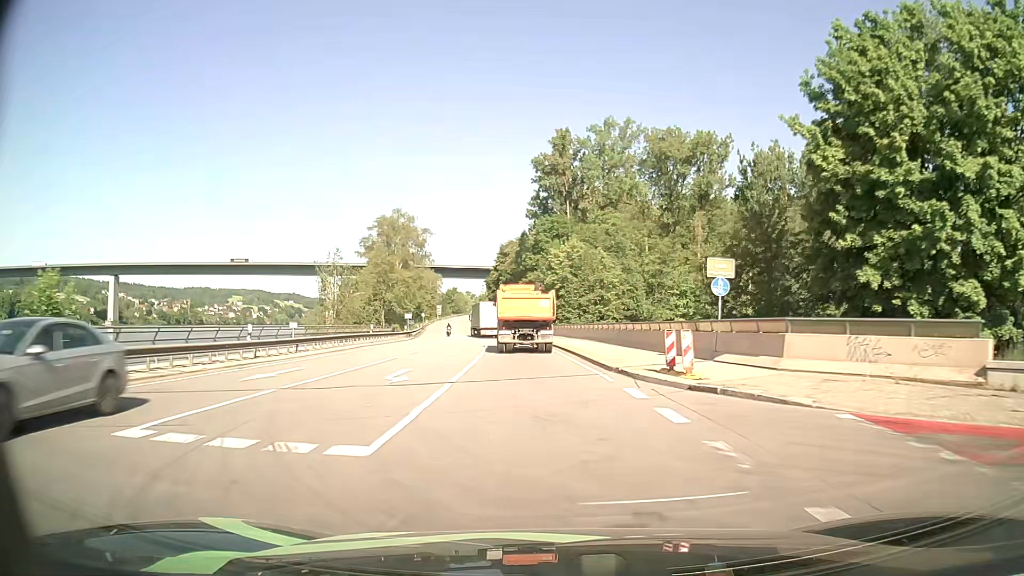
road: primary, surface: asphalt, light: Day
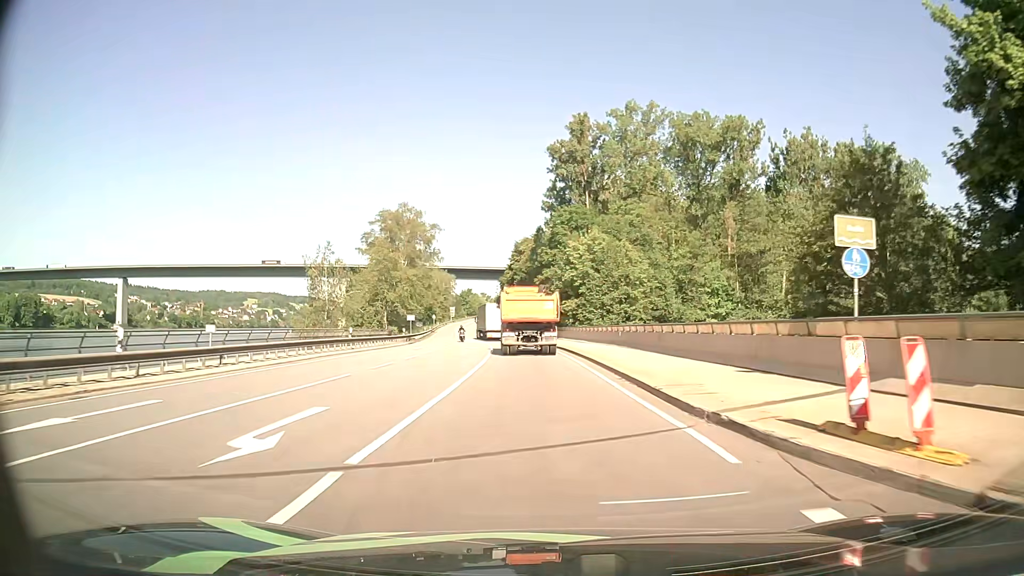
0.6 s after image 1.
(-0.1, +9.1) m; -1°
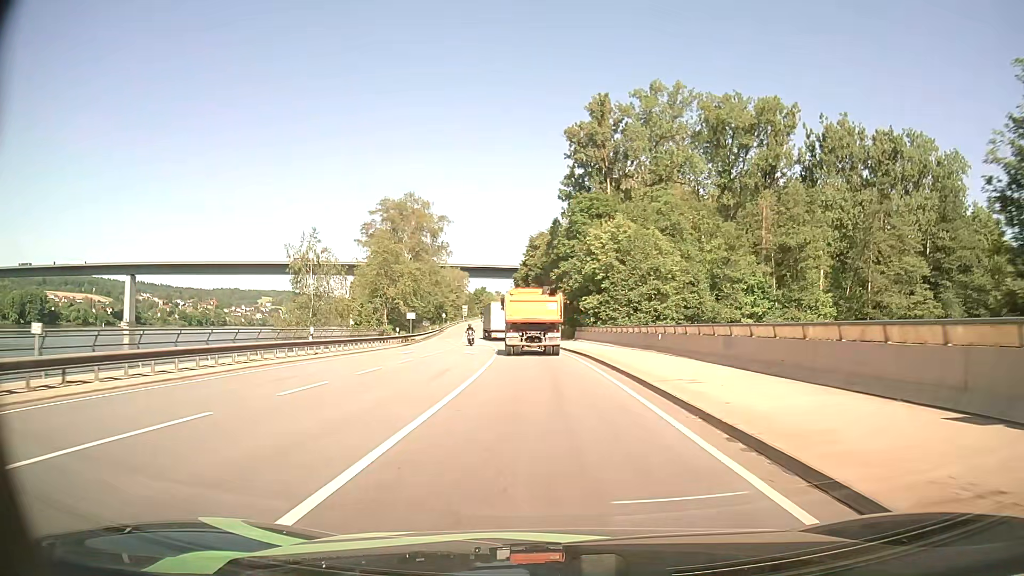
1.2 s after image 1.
(-0.1, +9.0) m; -1°
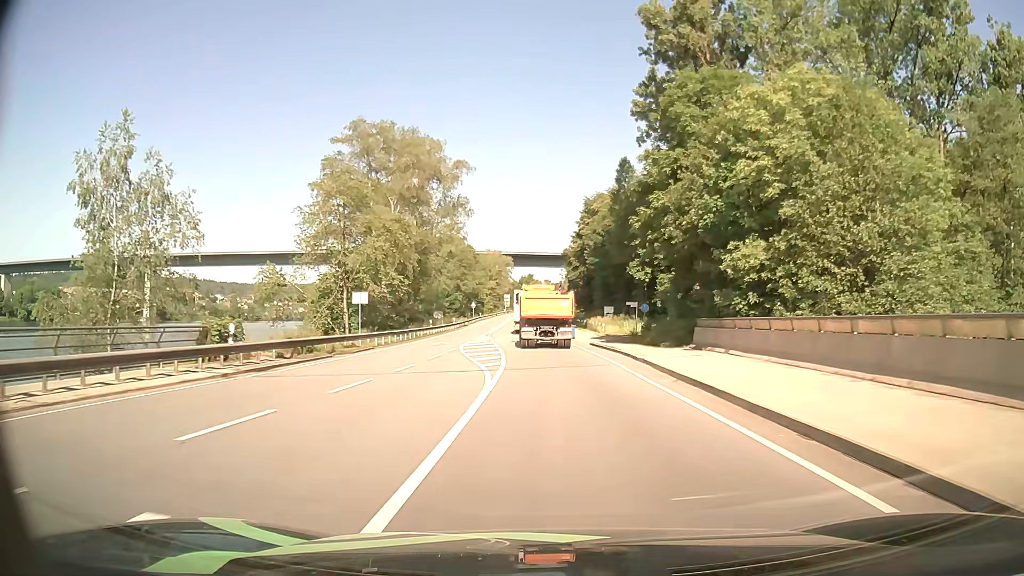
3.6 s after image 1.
(-1.5, +35.8) m; -4°
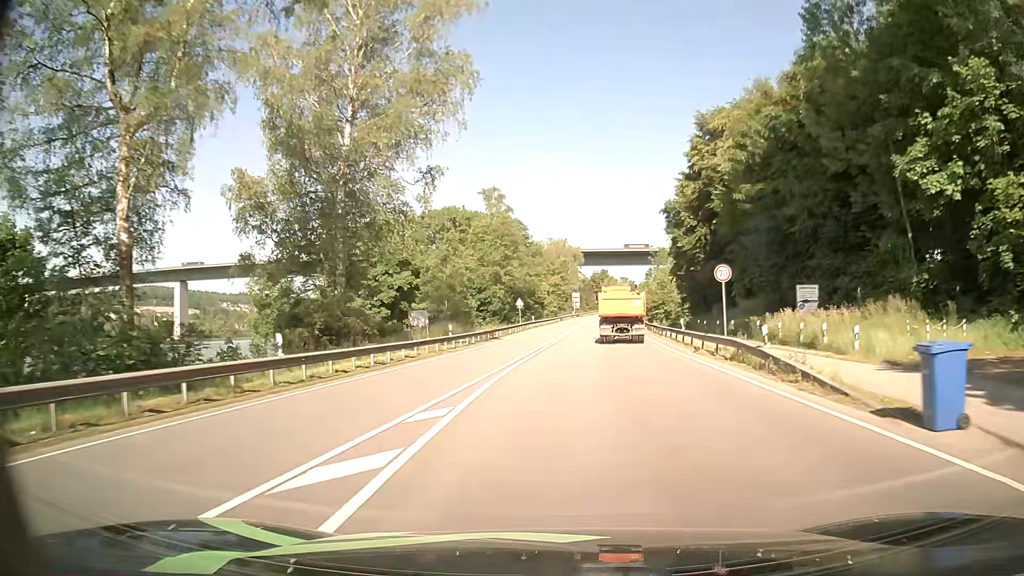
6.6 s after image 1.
(-2.2, +45.2) m; -6°
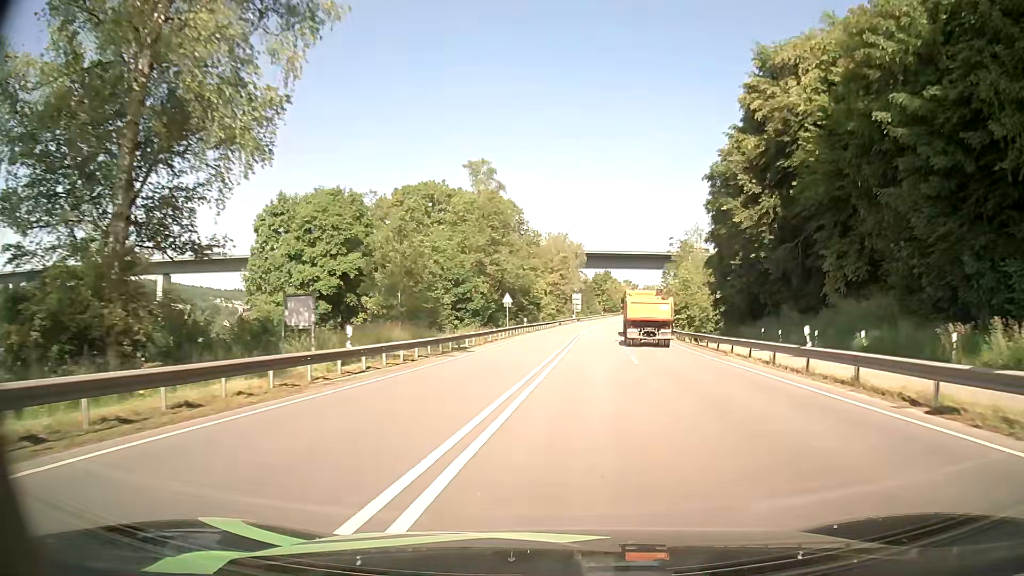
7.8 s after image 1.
(-0.1, +18.4) m; -1°
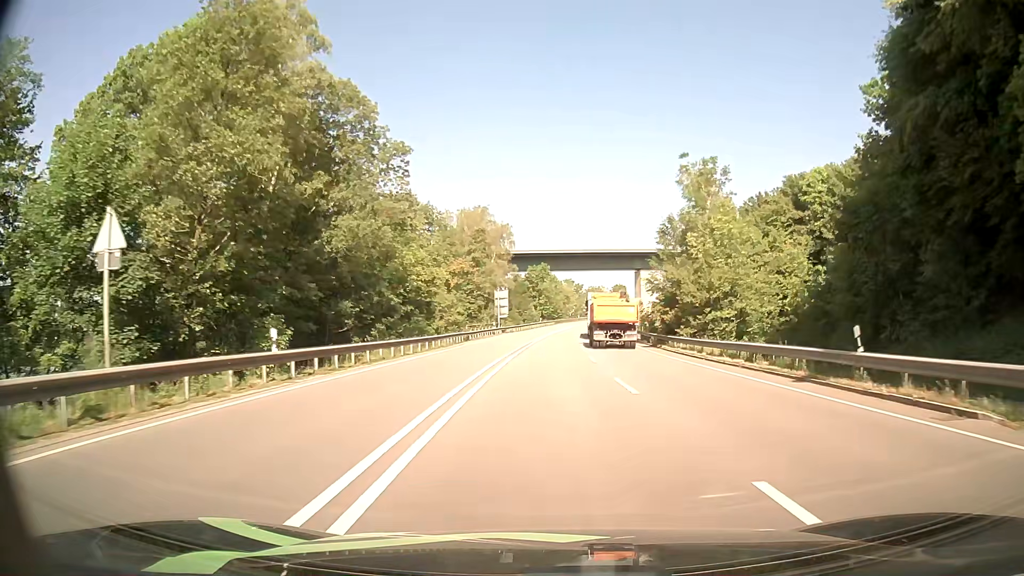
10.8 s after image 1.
(+3.4, +45.4) m; +6°
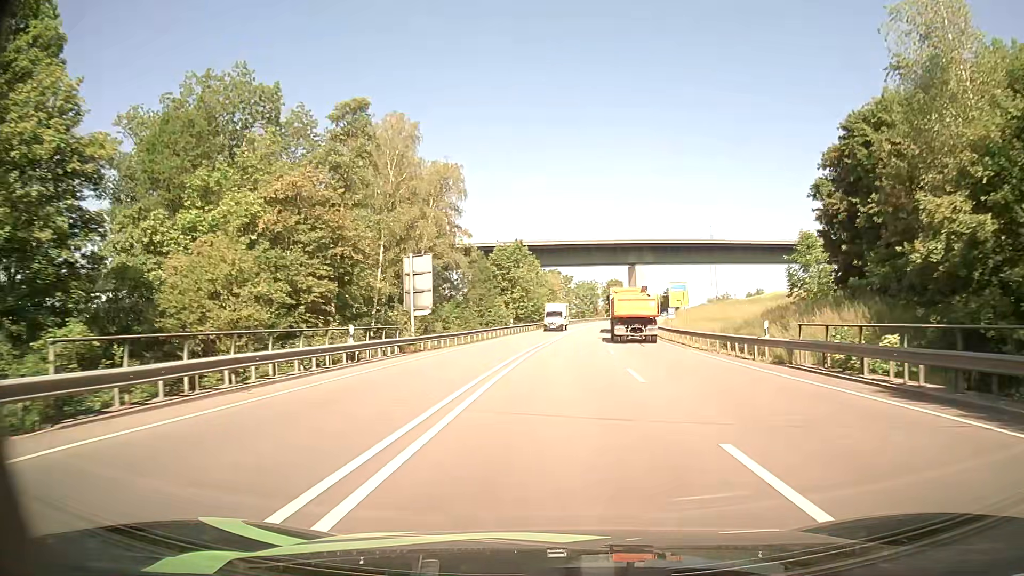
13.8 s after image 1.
(+0.3, +46.3) m; +2°
